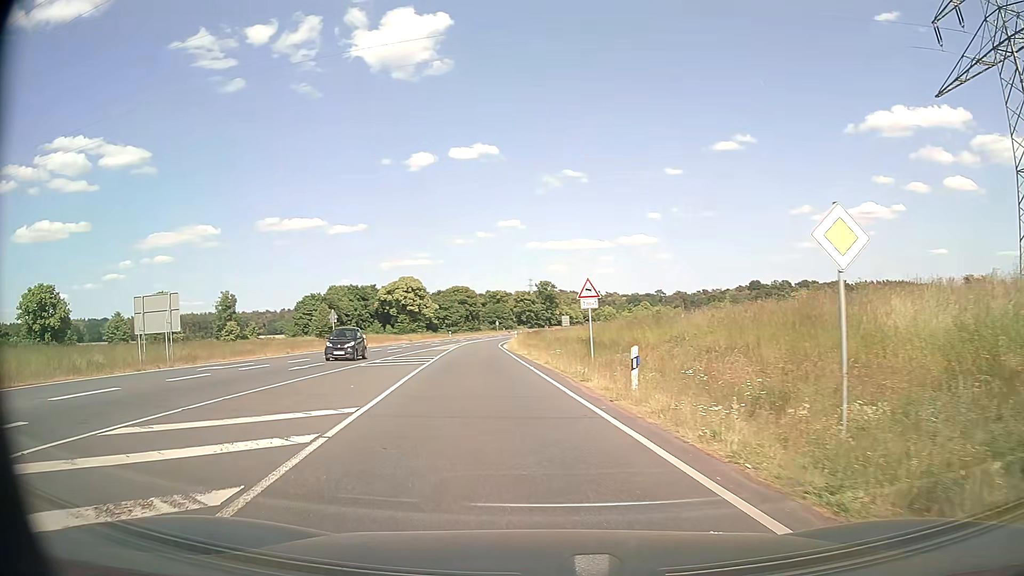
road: primary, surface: asphalt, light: Day
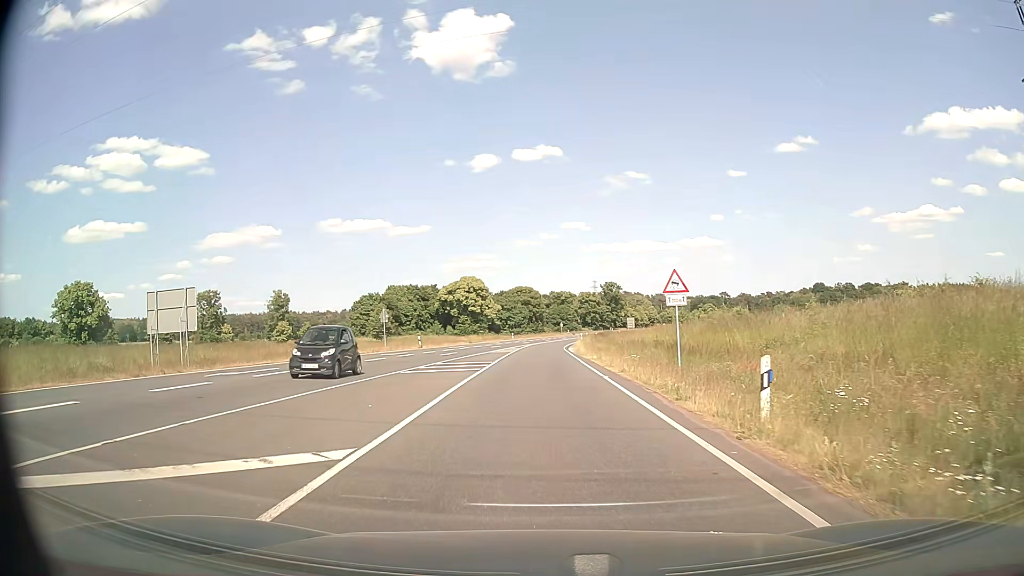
(-0.3, +4.3) m; -7°
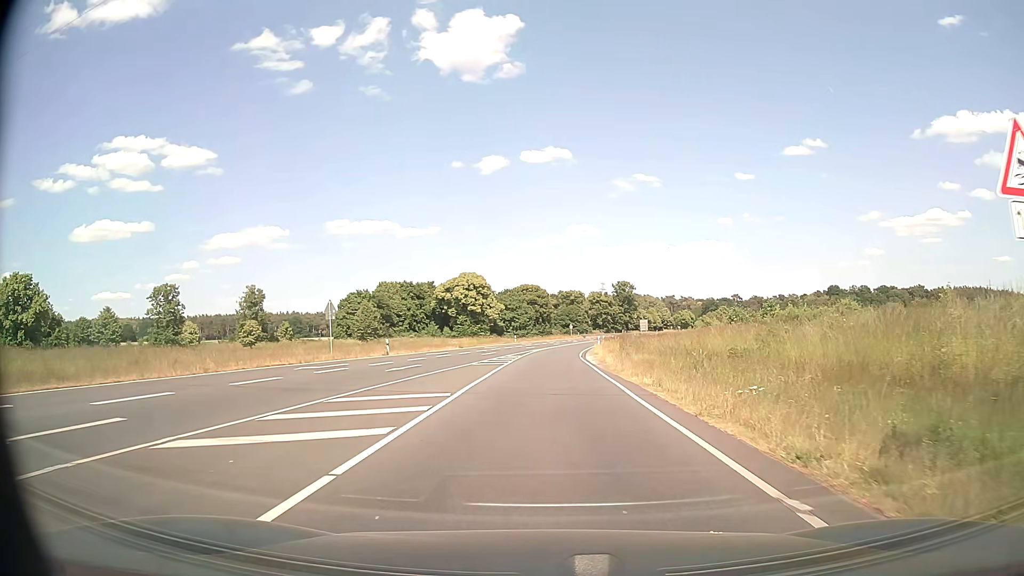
(-0.1, +15.6) m; 0°
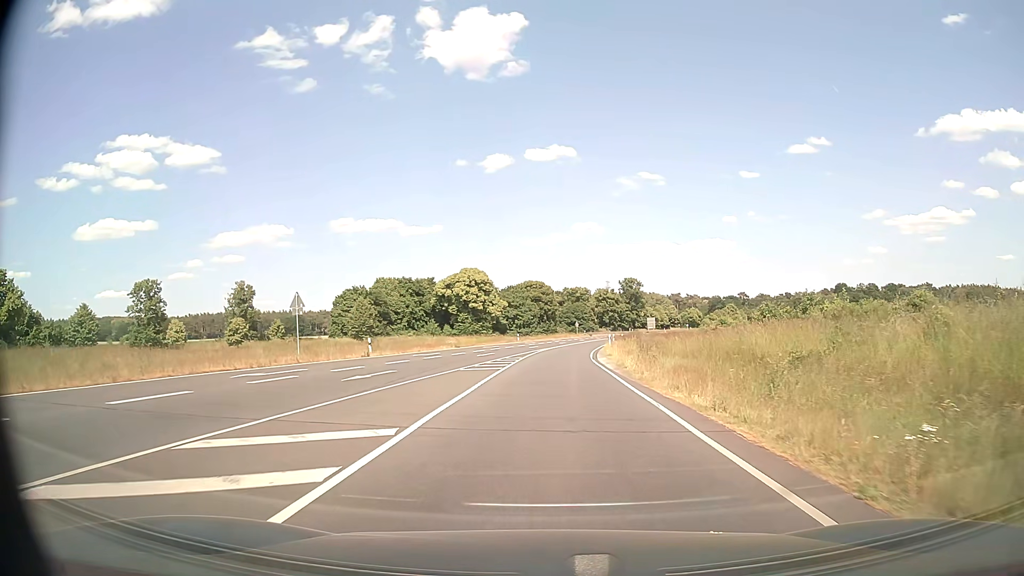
(0.0, +6.1) m; -1°
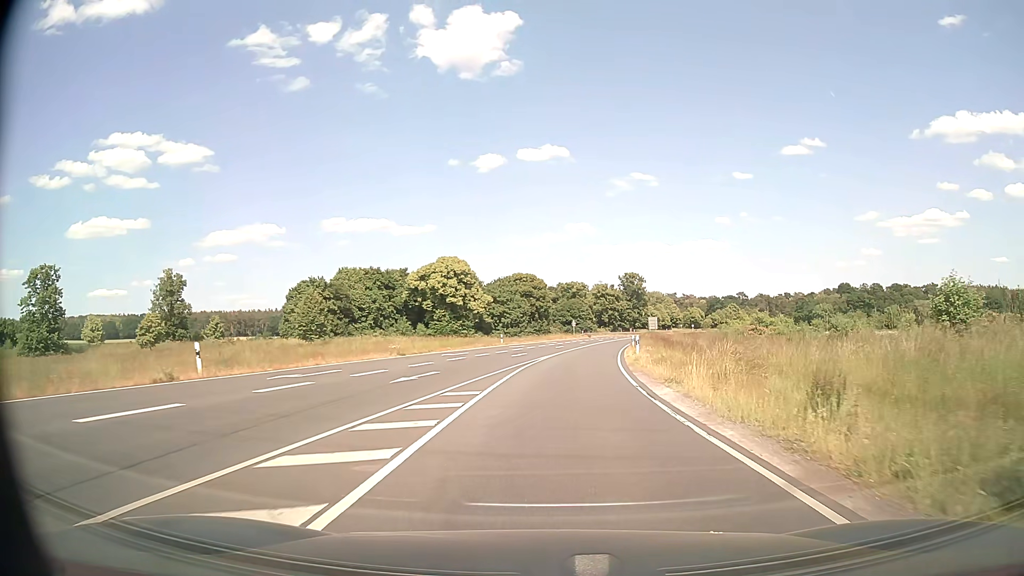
(+0.1, +20.8) m; +1°
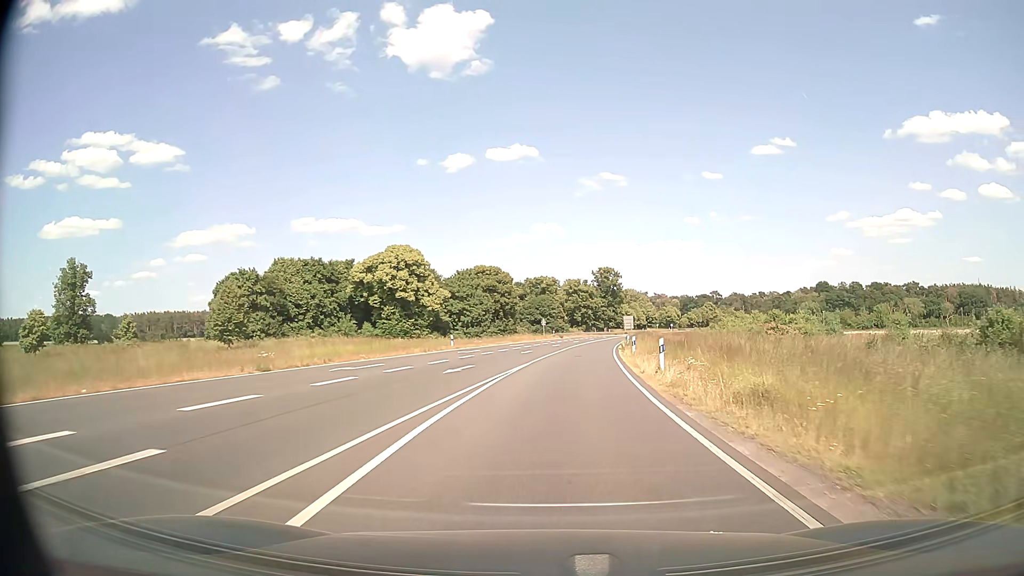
(+0.4, +15.8) m; +2°
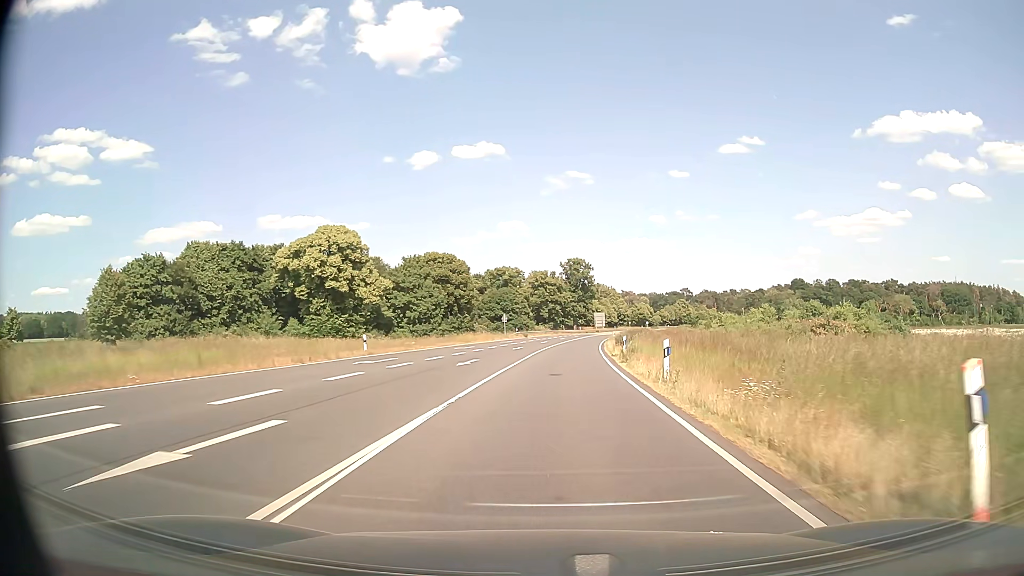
(+0.5, +17.1) m; +3°
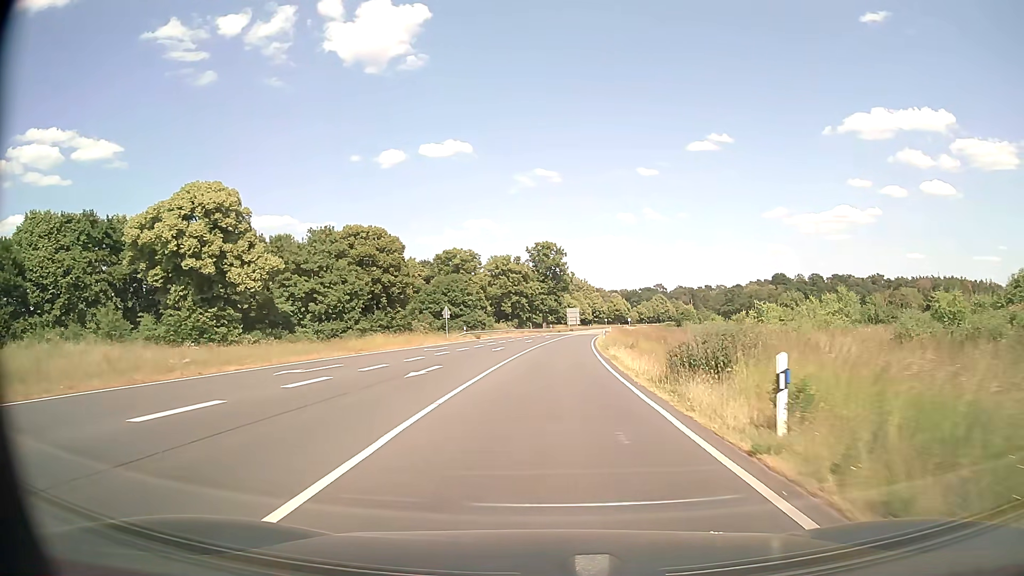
(+0.7, +26.4) m; +3°
(0, +10) (0, +20) (0, +30) (+1, +40) (+1, +50) (+2, +60) (+3, +70) (+4, +80) (+5, +90) (+6, +100) m
